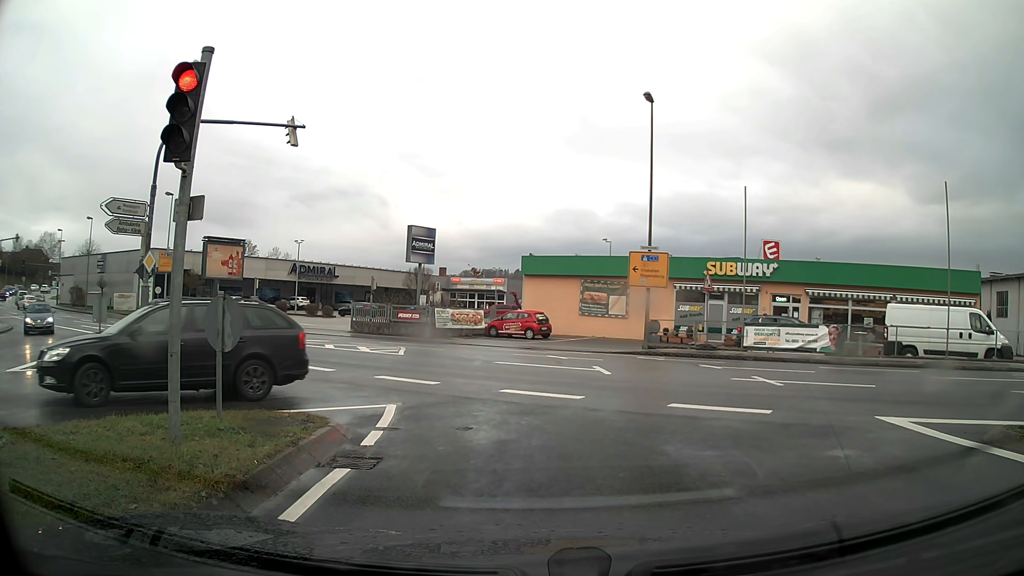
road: tertiary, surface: asphalt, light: Day
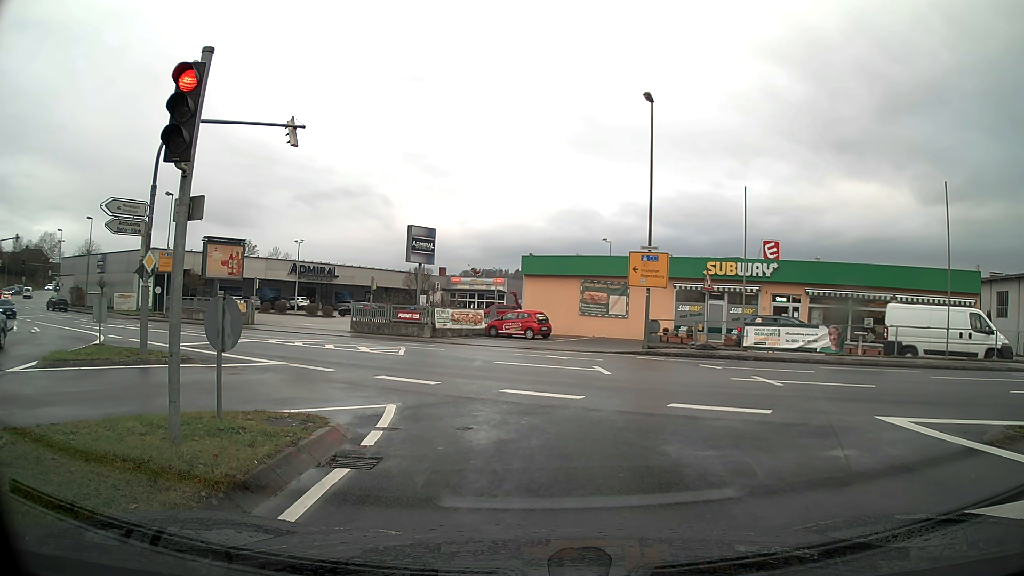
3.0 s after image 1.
(0.0, 0.0) m; 0°
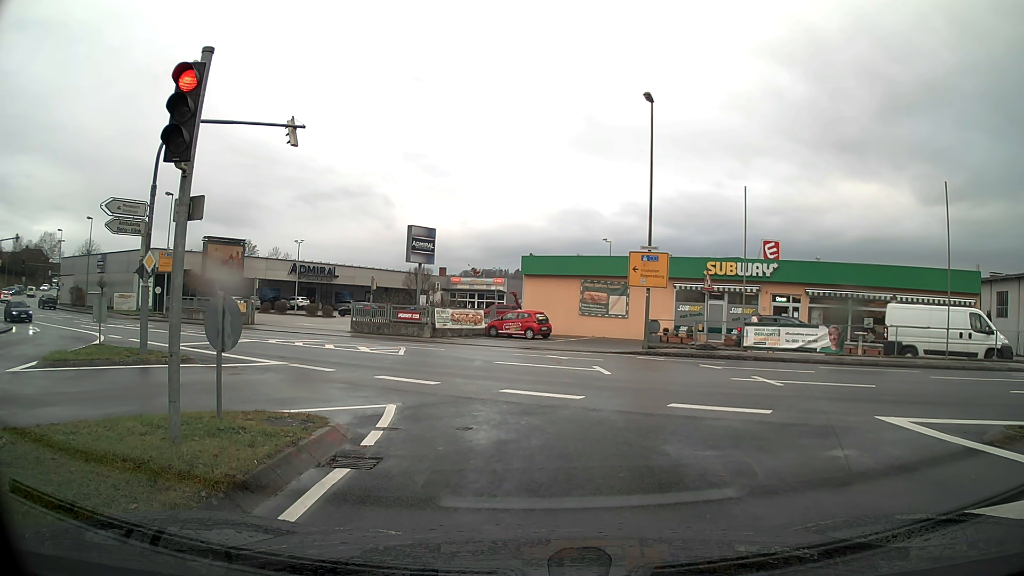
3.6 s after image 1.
(0.0, 0.0) m; 0°
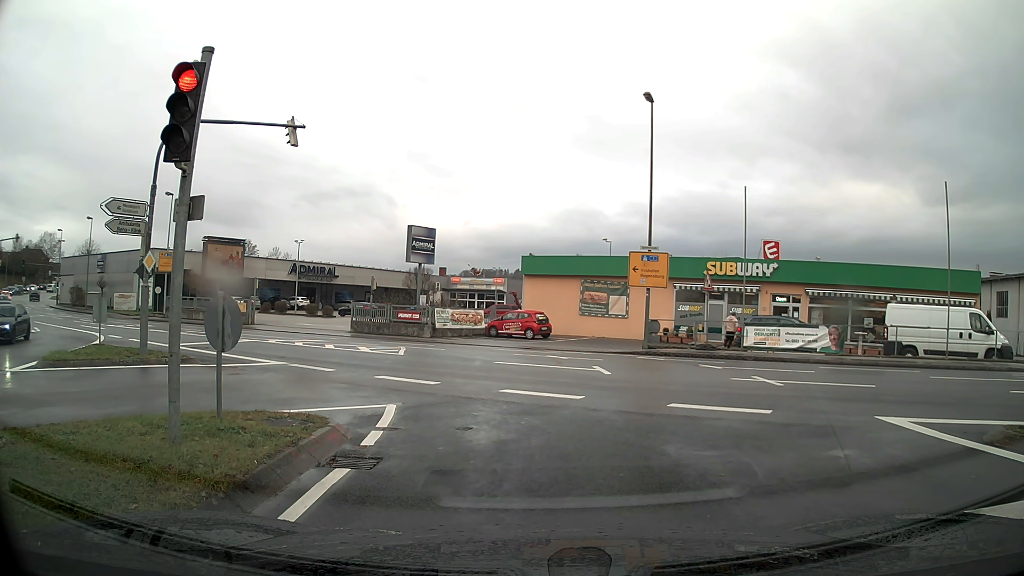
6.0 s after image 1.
(0.0, 0.0) m; 0°
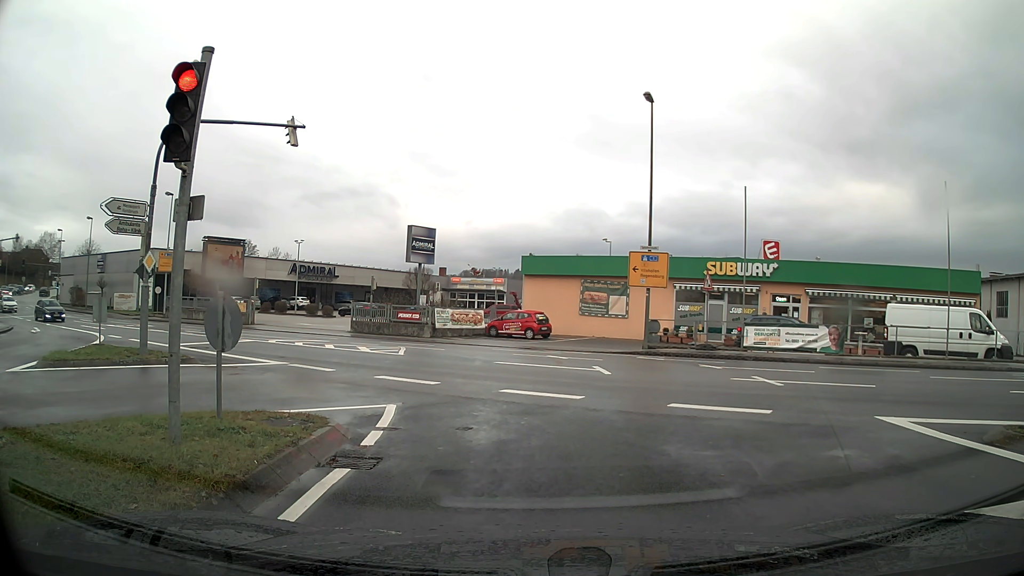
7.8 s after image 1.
(0.0, 0.0) m; 0°
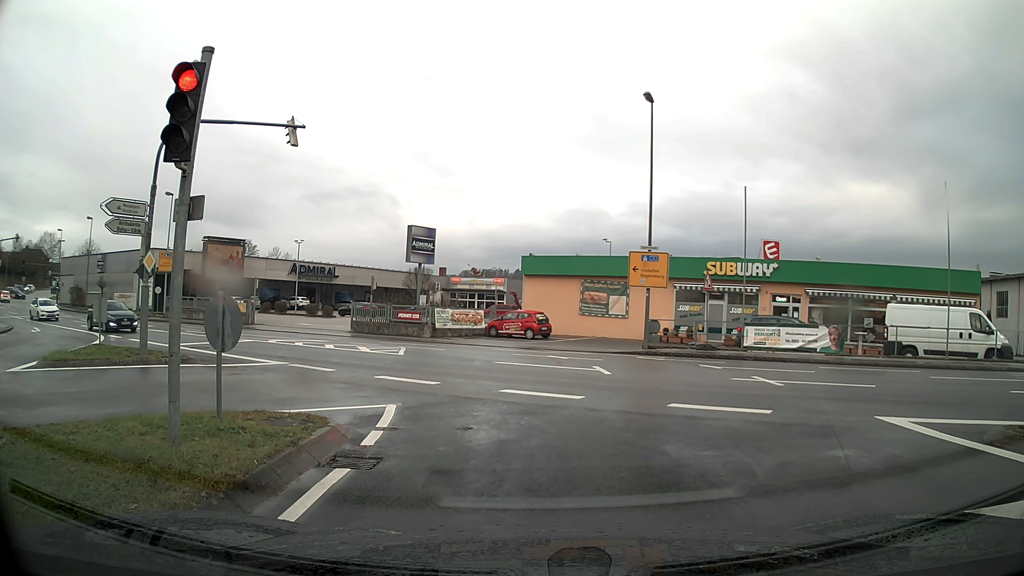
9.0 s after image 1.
(0.0, 0.0) m; 0°
